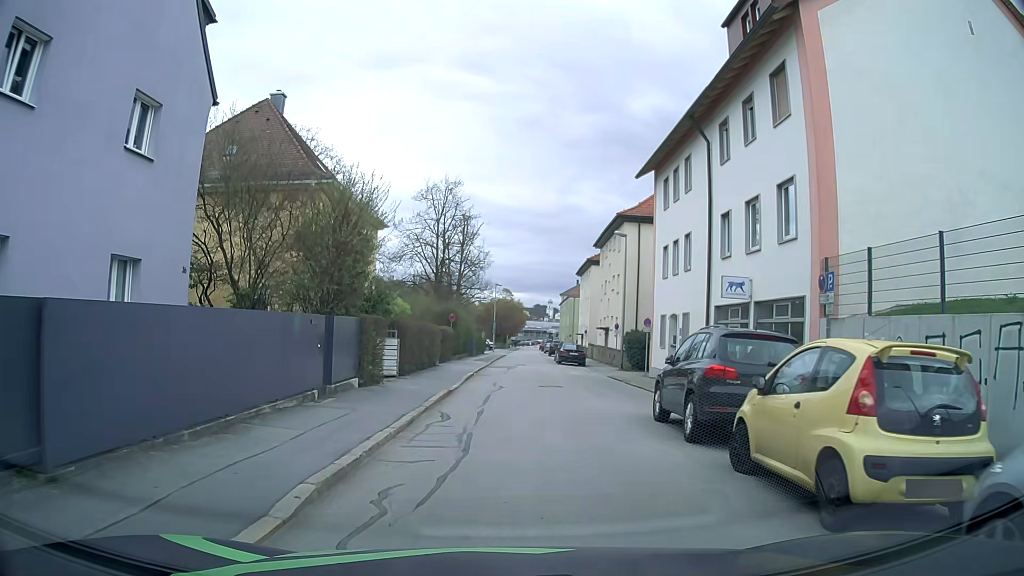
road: residential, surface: asphalt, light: Day
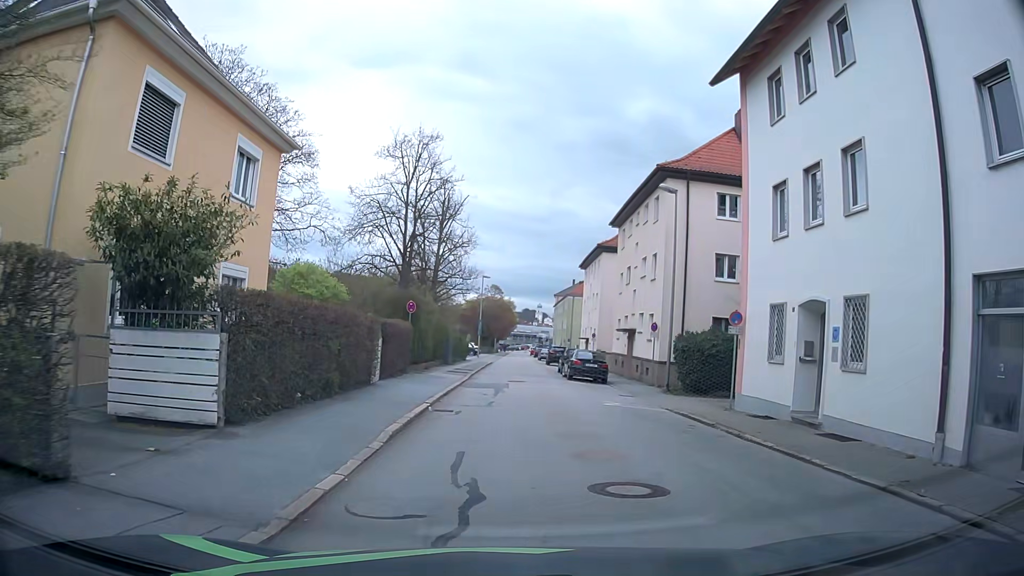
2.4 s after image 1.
(+0.2, +13.8) m; +3°
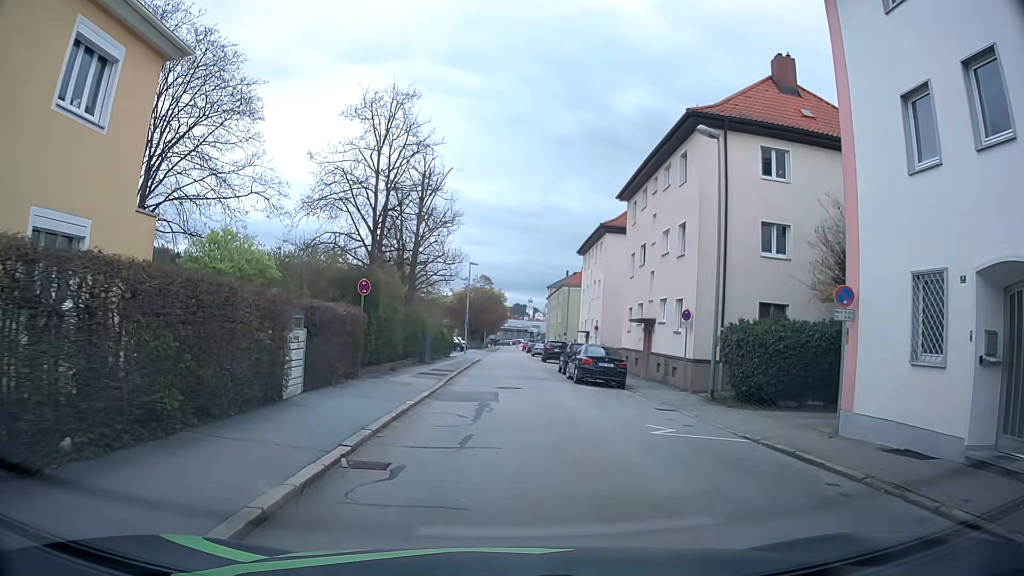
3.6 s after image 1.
(-0.1, +7.0) m; 0°
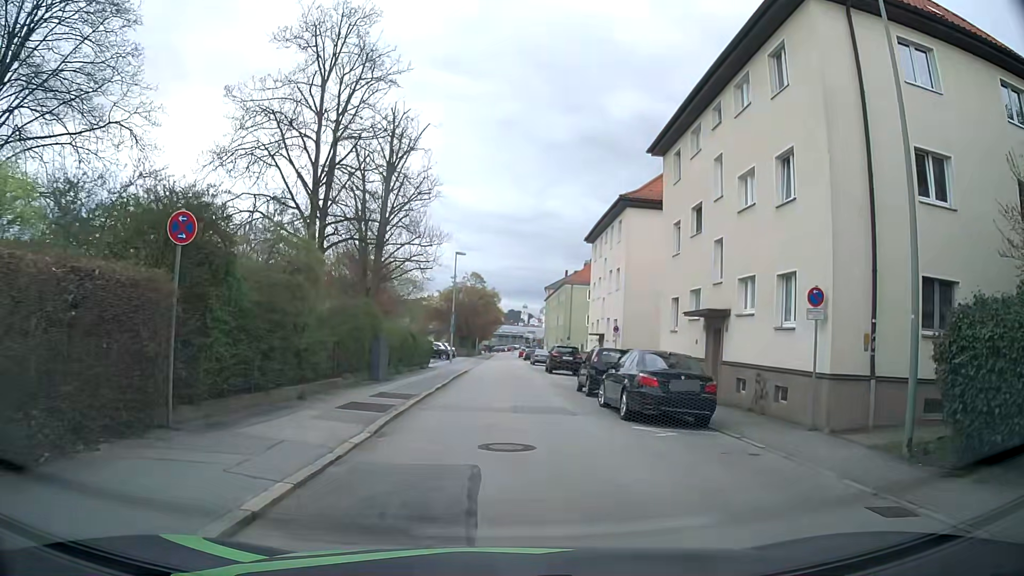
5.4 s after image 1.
(+0.1, +10.7) m; 0°
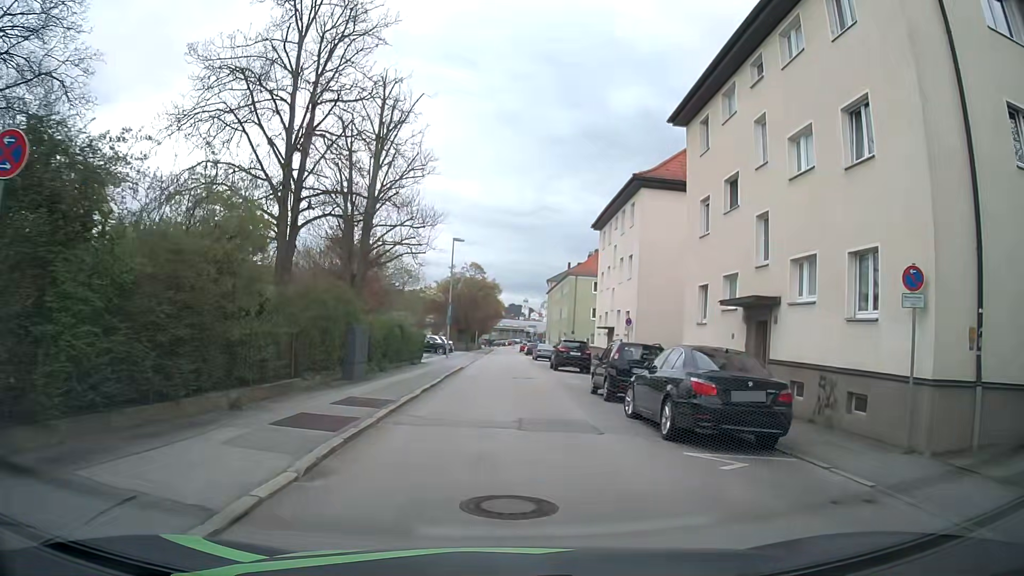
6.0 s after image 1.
(0.0, +3.6) m; -1°
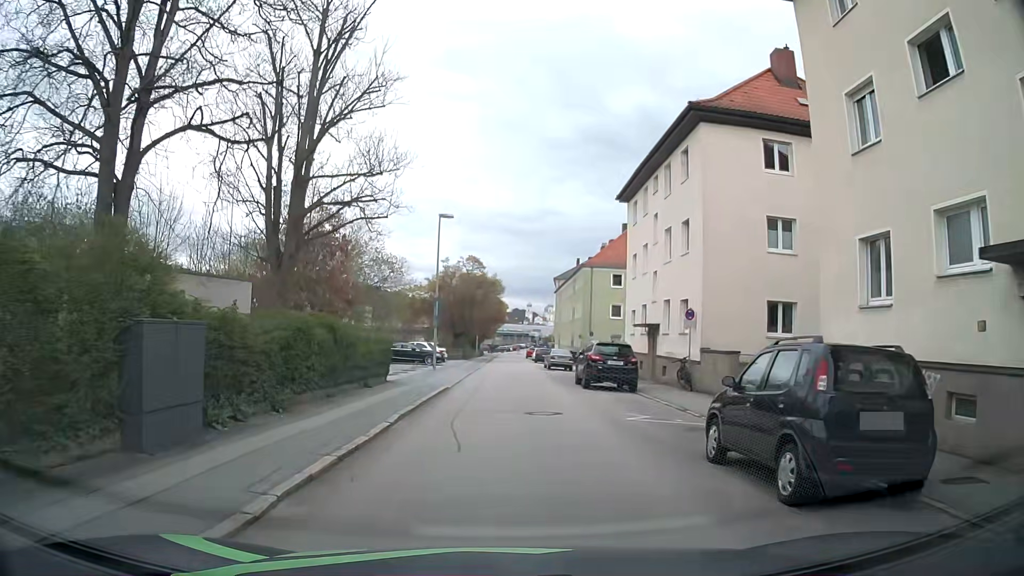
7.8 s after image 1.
(+0.3, +10.9) m; +1°
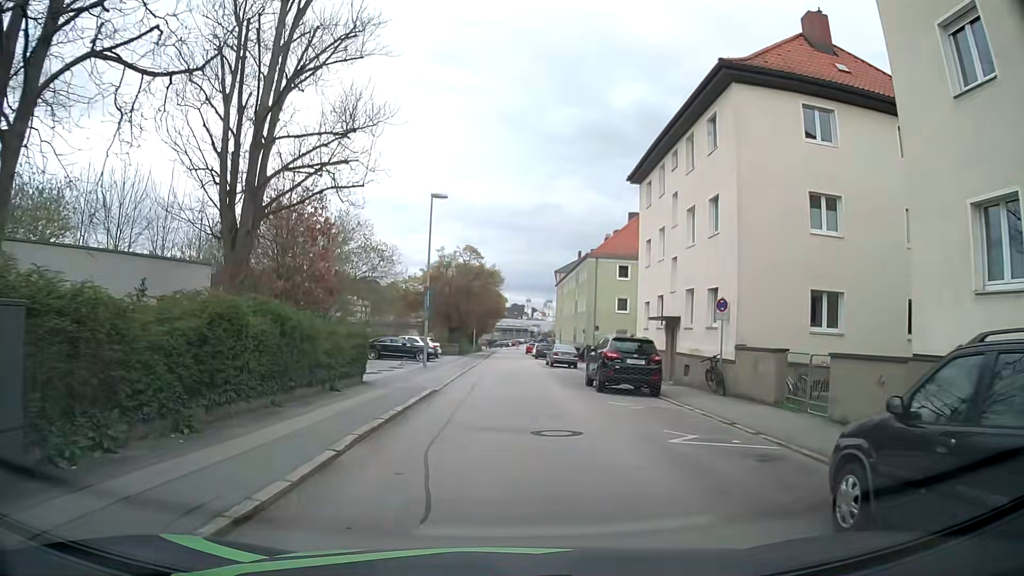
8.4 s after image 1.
(0.0, +3.7) m; 0°
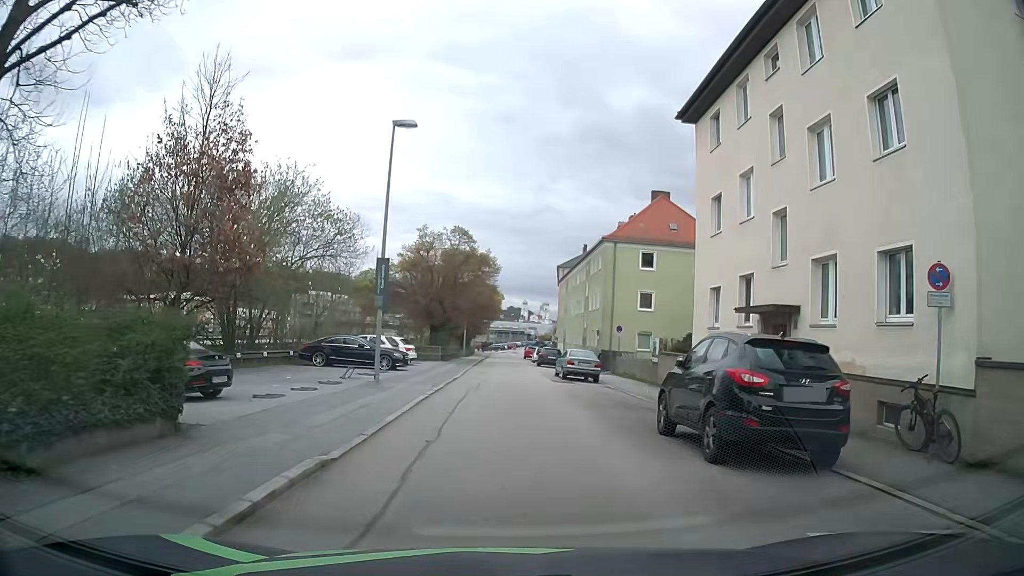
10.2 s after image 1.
(+0.1, +11.0) m; +1°
